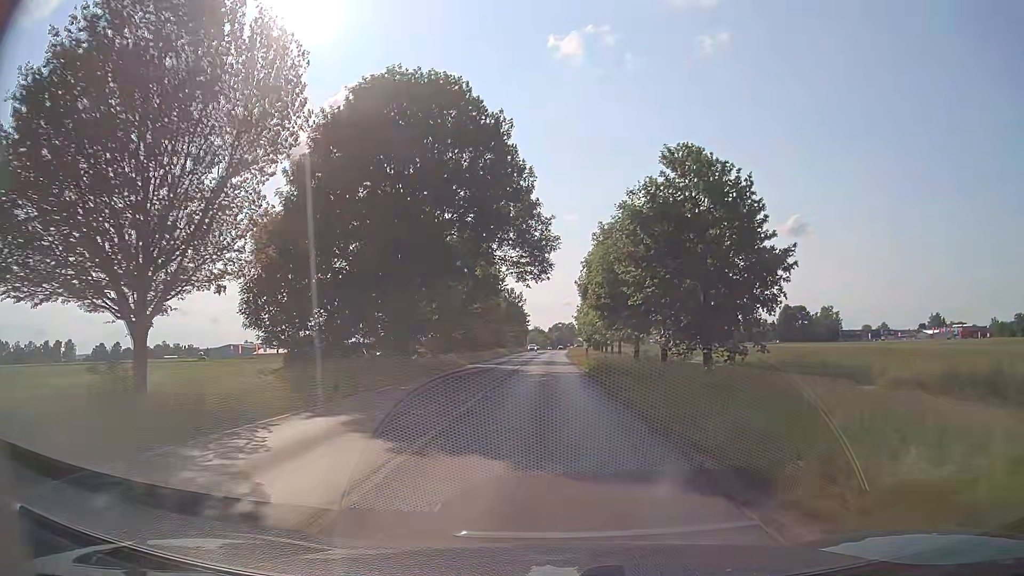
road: tertiary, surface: asphalt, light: Day
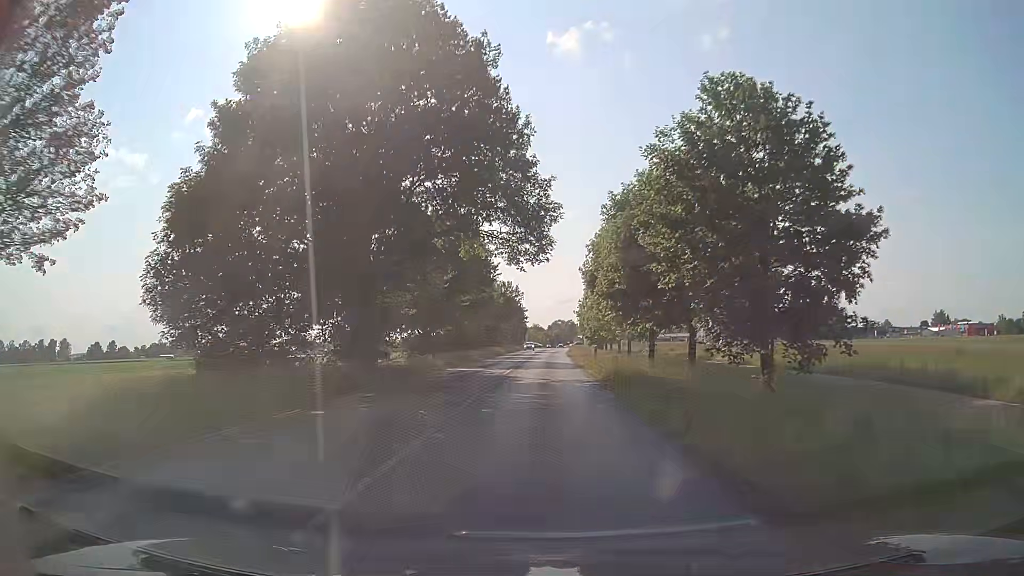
(0.0, +7.8) m; 0°
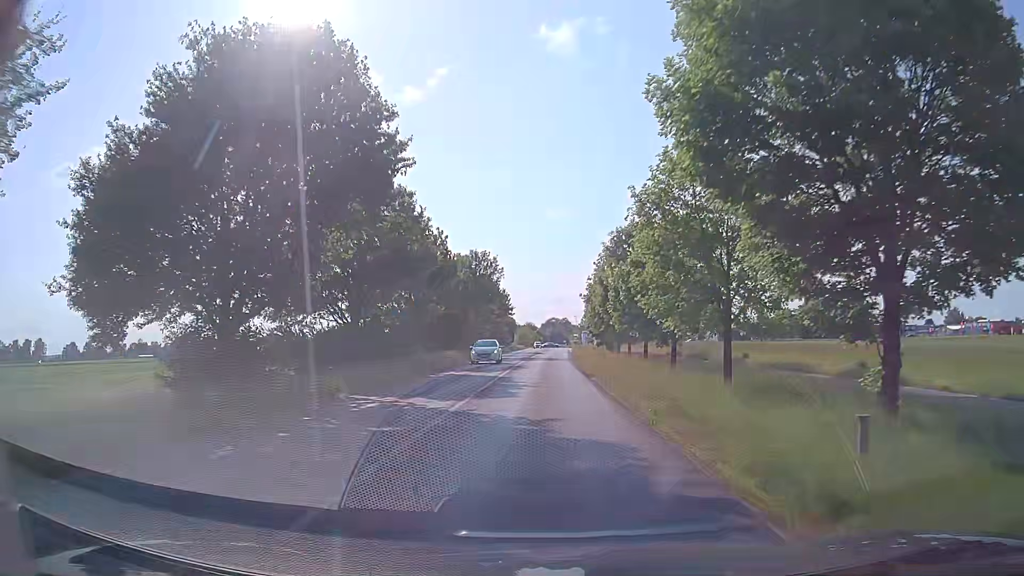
(+0.2, +32.0) m; 0°
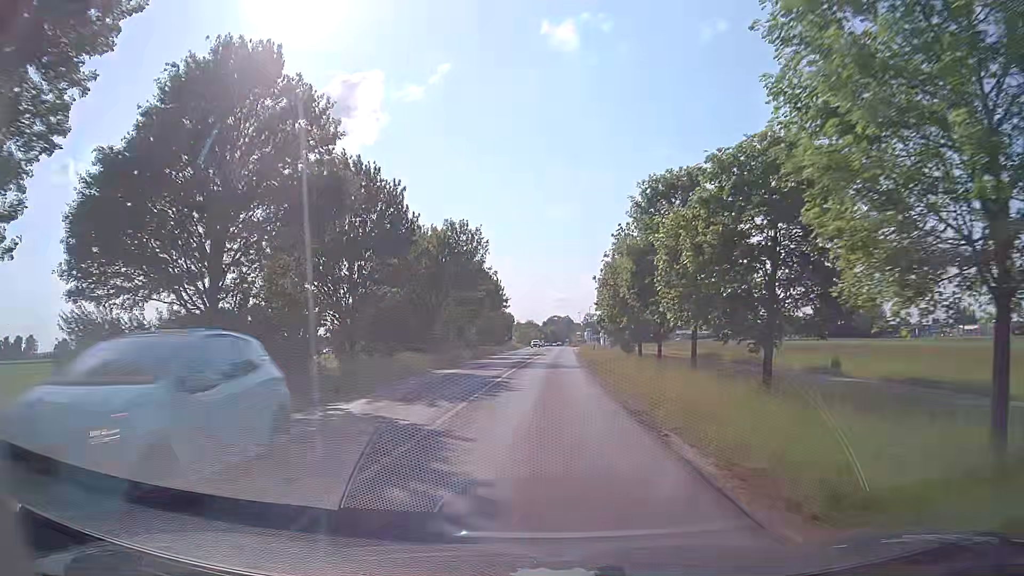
(+0.1, +15.5) m; 0°
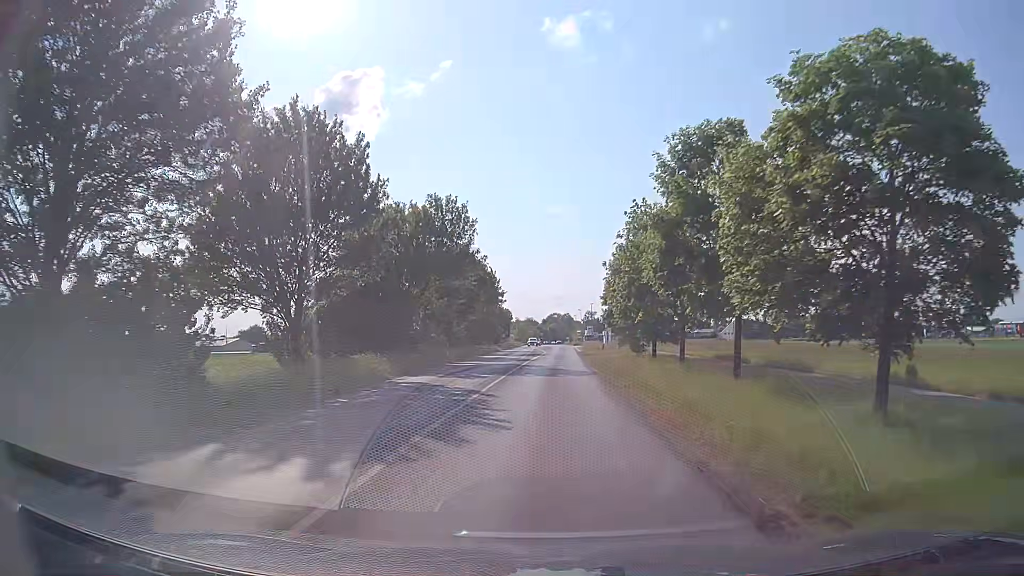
(0.0, +7.7) m; 0°
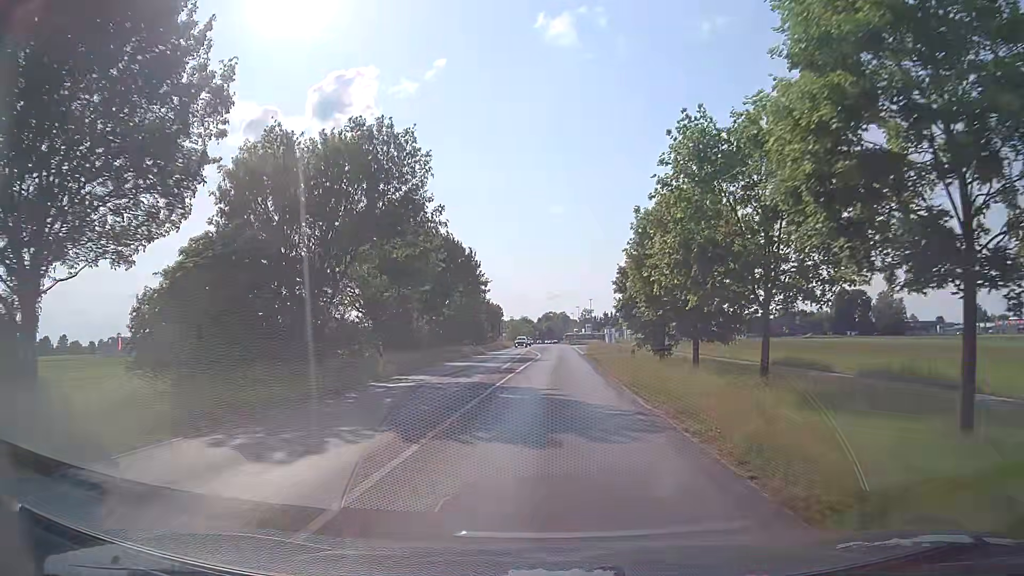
(0.0, +15.1) m; 0°
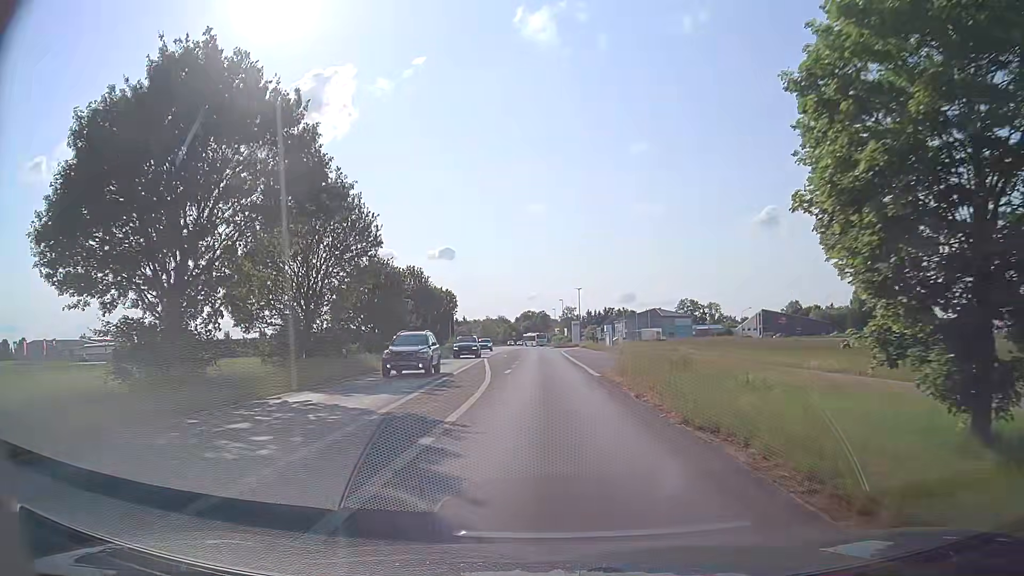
(+0.6, +36.8) m; +2°
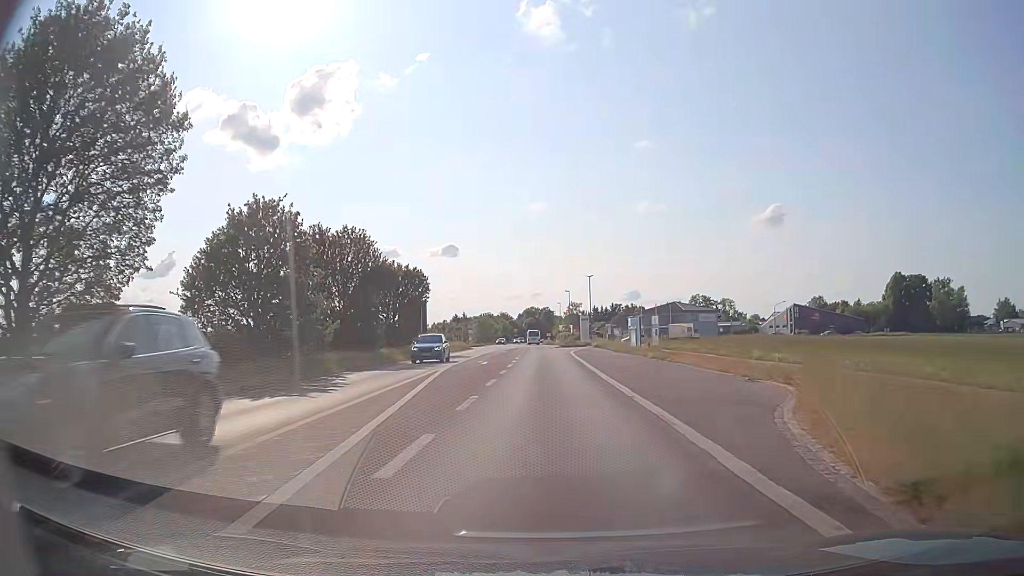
(0.0, +21.6) m; 0°
(0, +10) (0, +20) (0, +30) (0, +40) (-1, +50) (-1, +60) (-1, +70) (-1, +80) (-2, +90) (-2, +100) m
